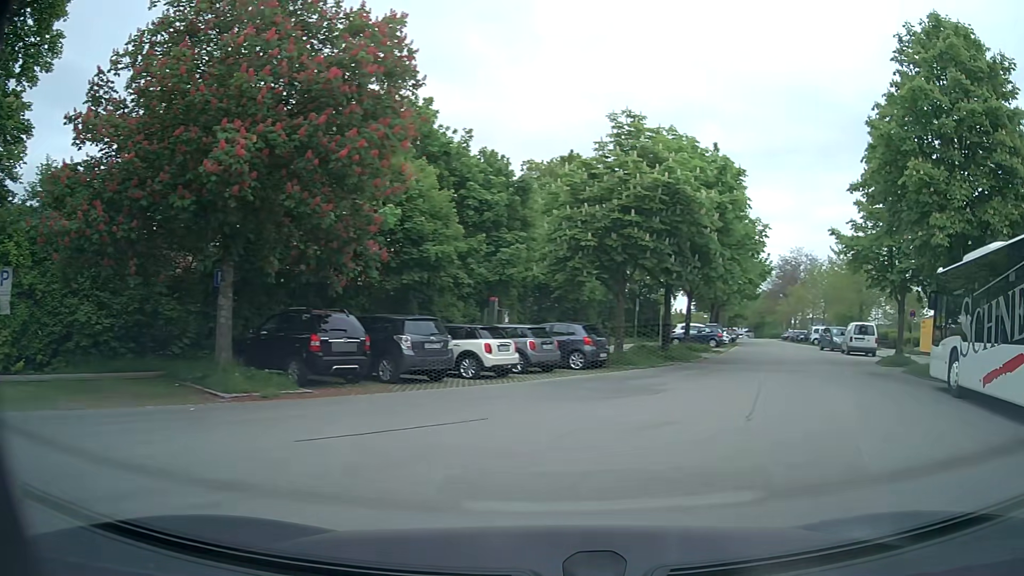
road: residential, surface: asphalt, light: Day
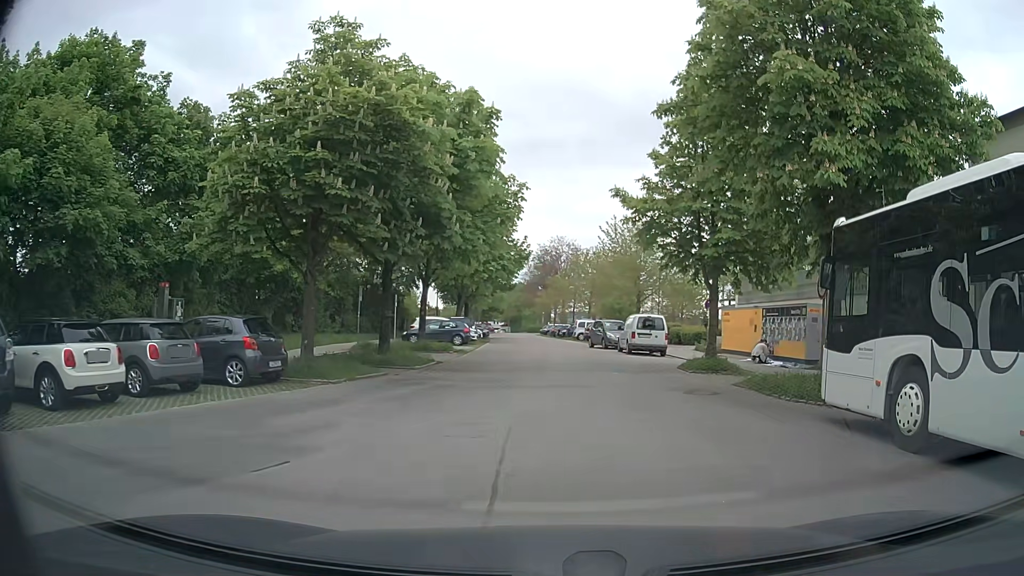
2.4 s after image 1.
(+1.9, +7.7) m; +19°
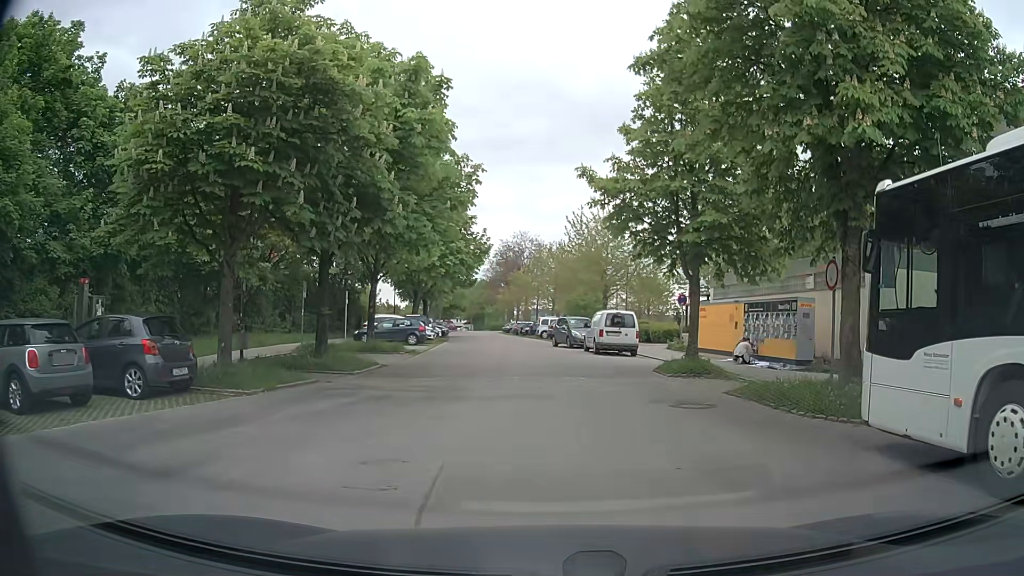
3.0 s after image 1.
(+0.1, +2.7) m; +2°
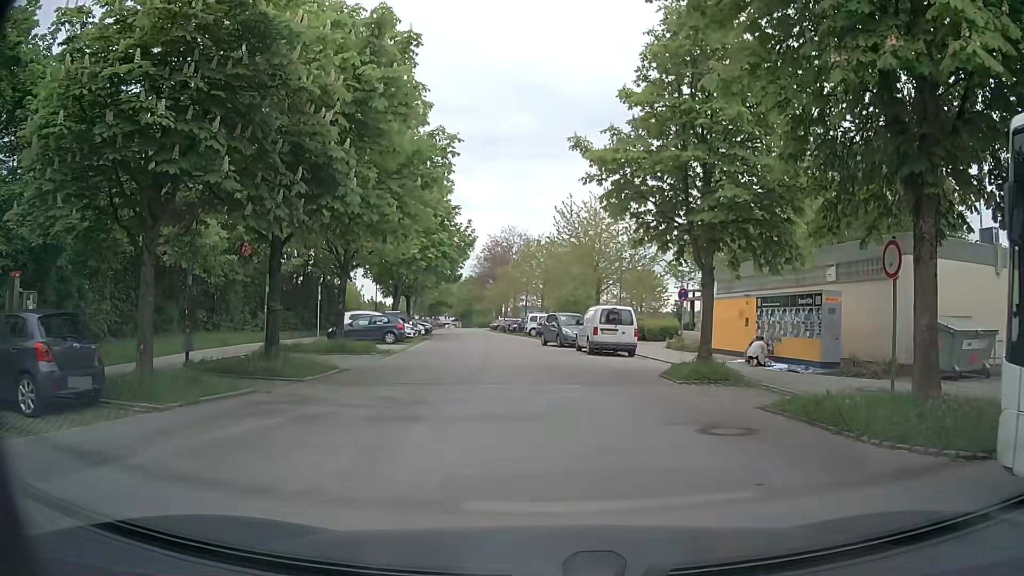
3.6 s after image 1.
(+0.1, +2.9) m; +3°
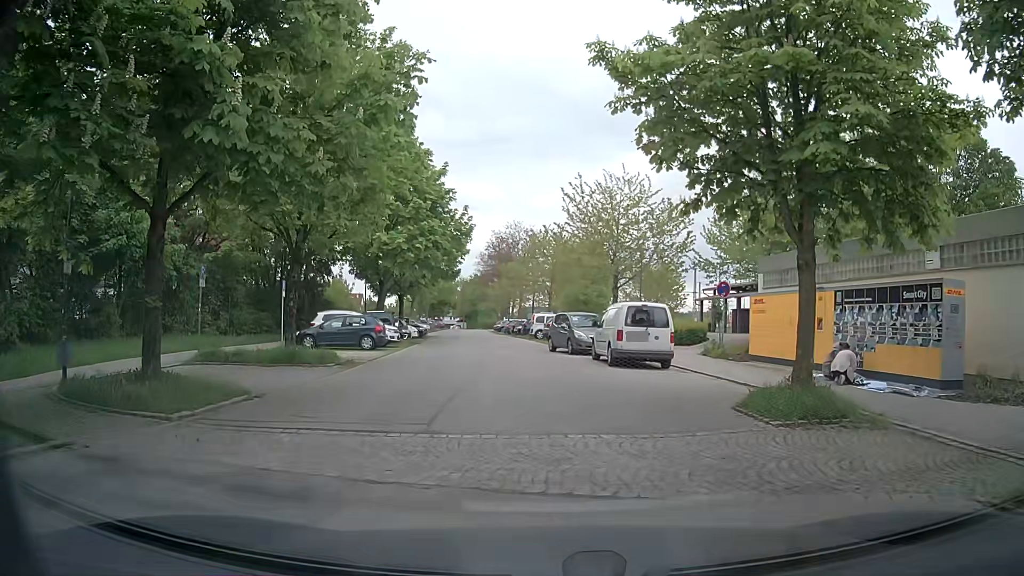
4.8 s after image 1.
(-0.1, +5.8) m; -3°
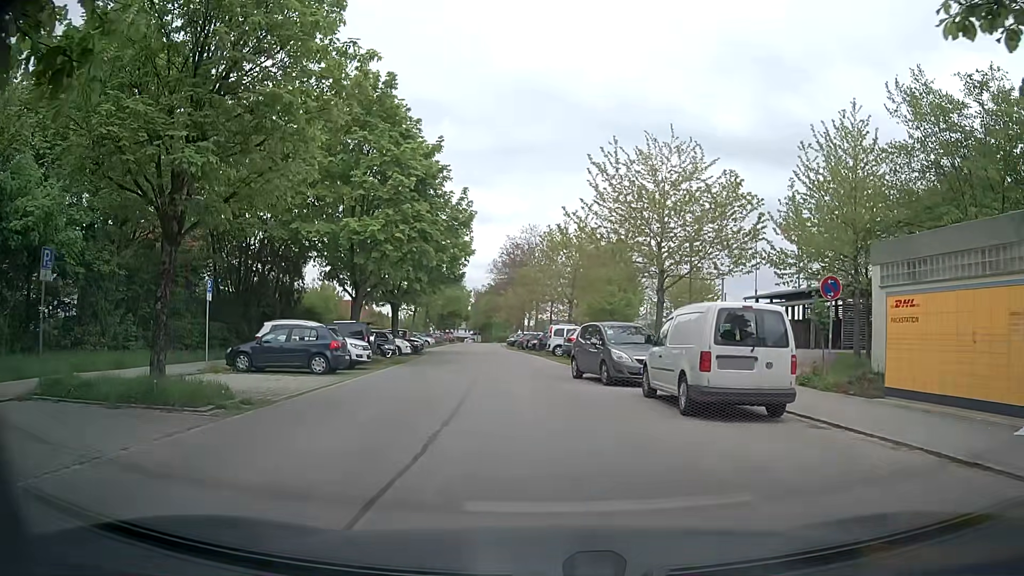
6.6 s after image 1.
(+0.1, +8.3) m; 0°
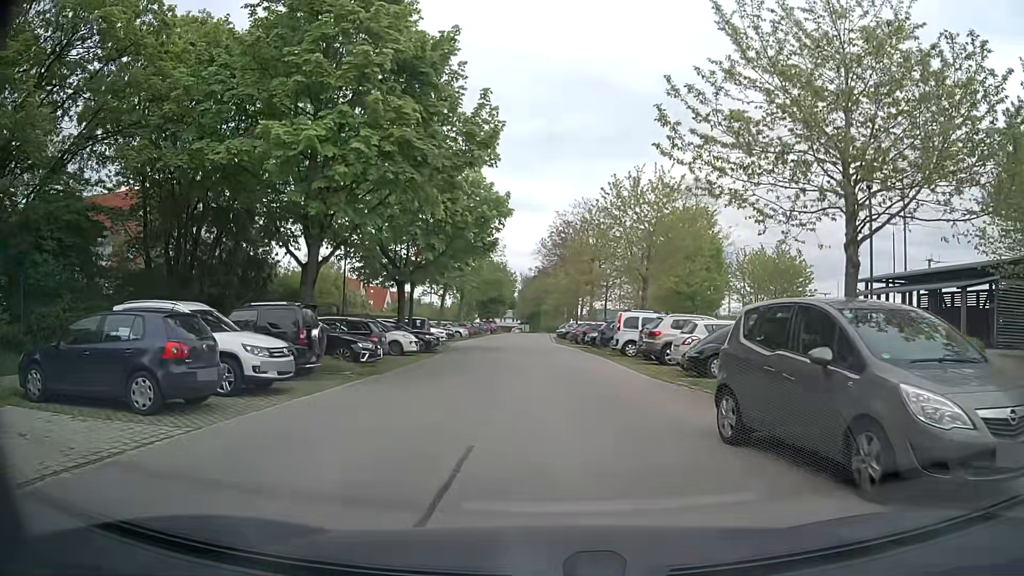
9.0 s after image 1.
(-0.4, +12.1) m; -4°
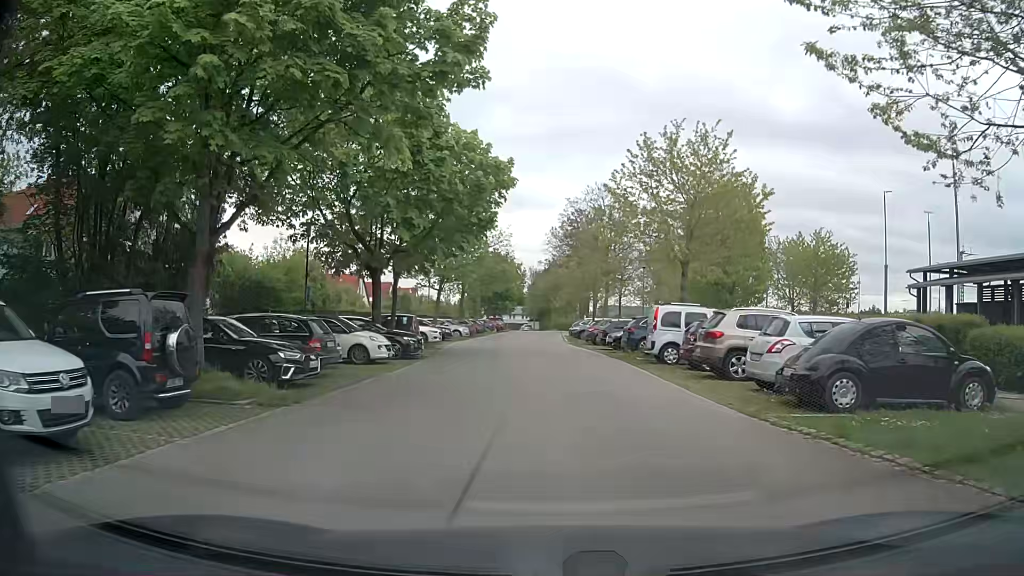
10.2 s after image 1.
(0.0, +6.6) m; -1°
(0, +10) (0, +20) (0, +30) (-1, +40) (-1, +50) (-1, +60) (-1, +70) (0, +80) (0, +90) (-1, +100) m
